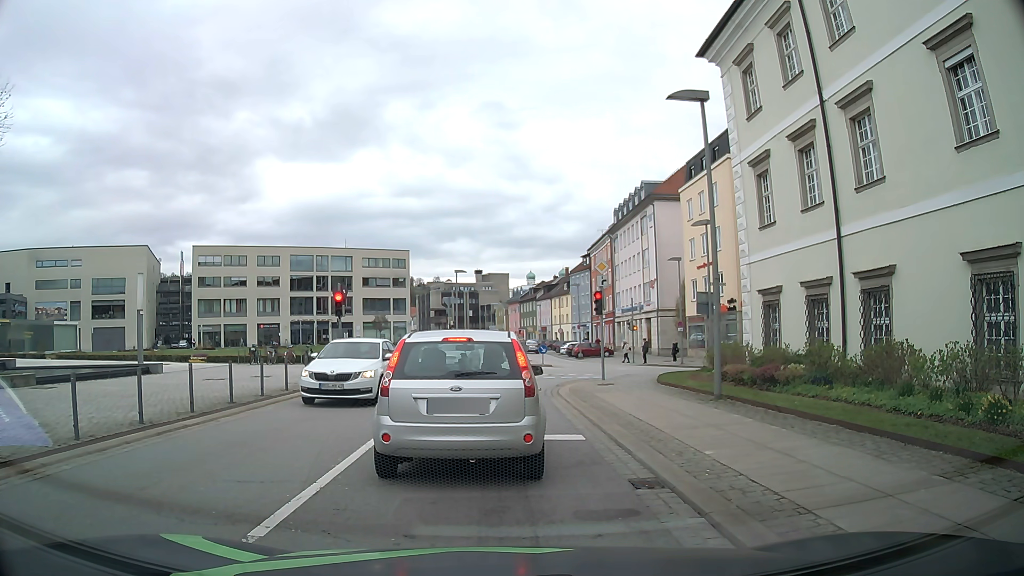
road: tertiary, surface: asphalt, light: Day
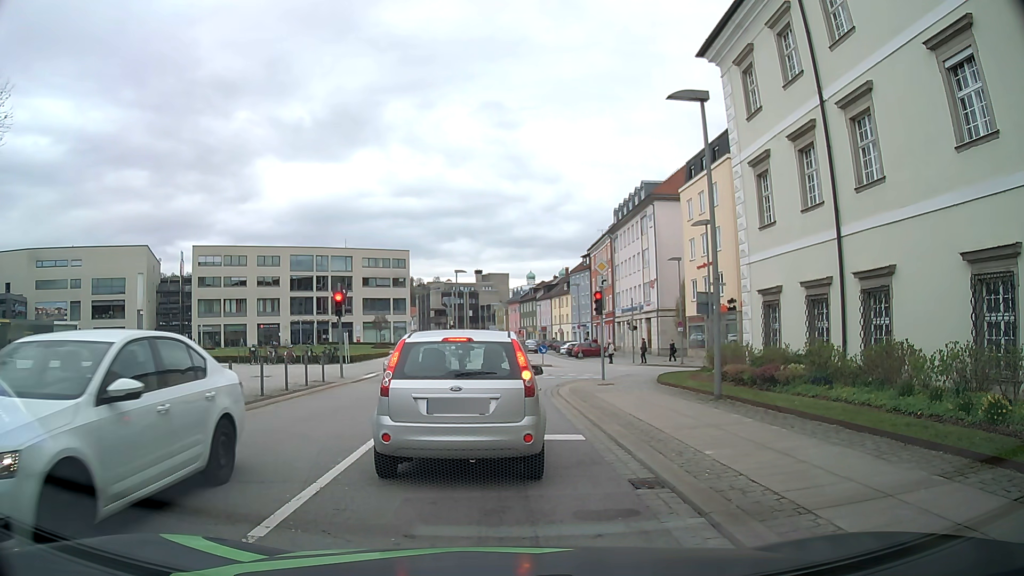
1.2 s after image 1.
(0.0, 0.0) m; 0°
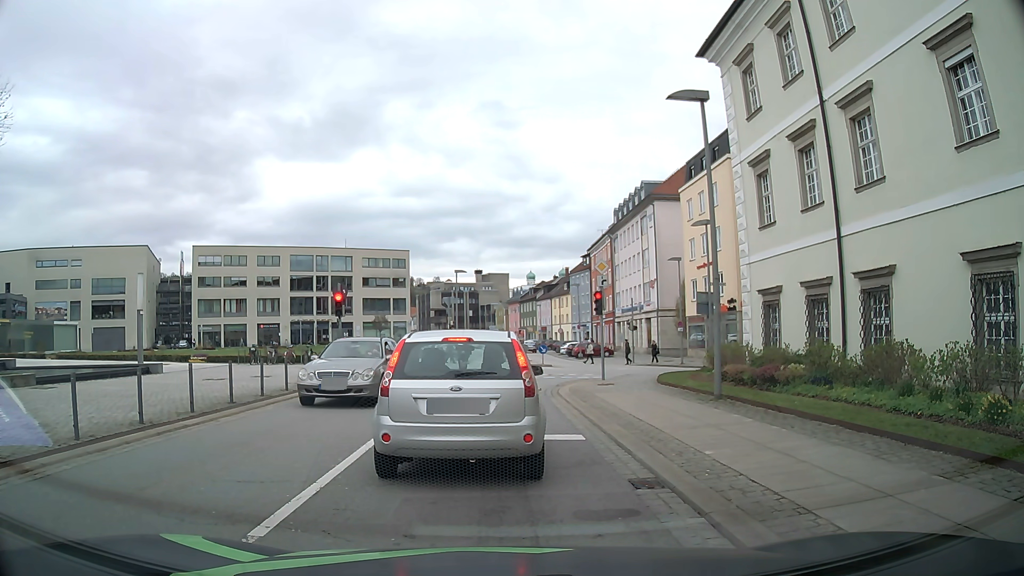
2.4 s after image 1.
(0.0, 0.0) m; 0°
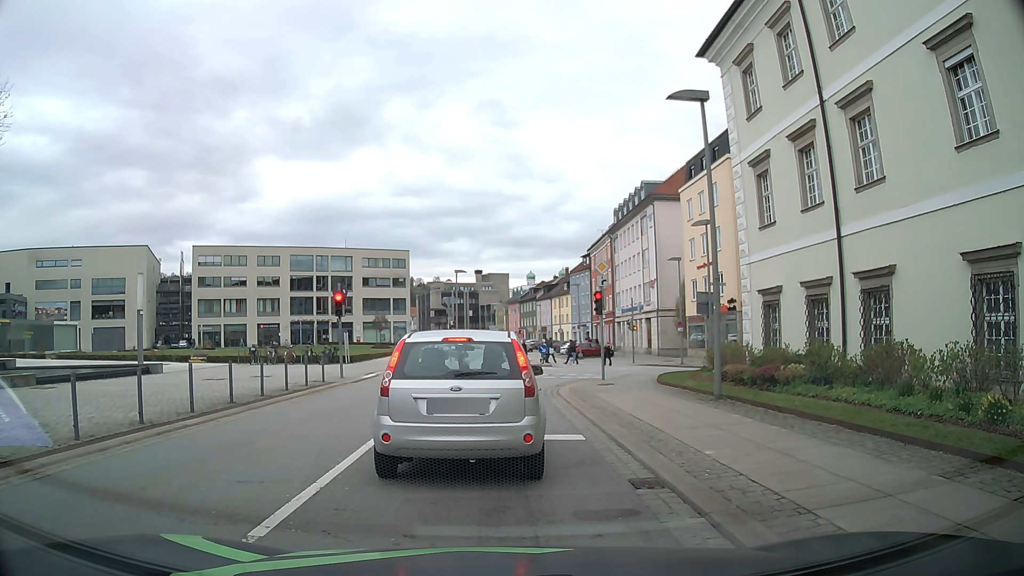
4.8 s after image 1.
(0.0, 0.0) m; 0°
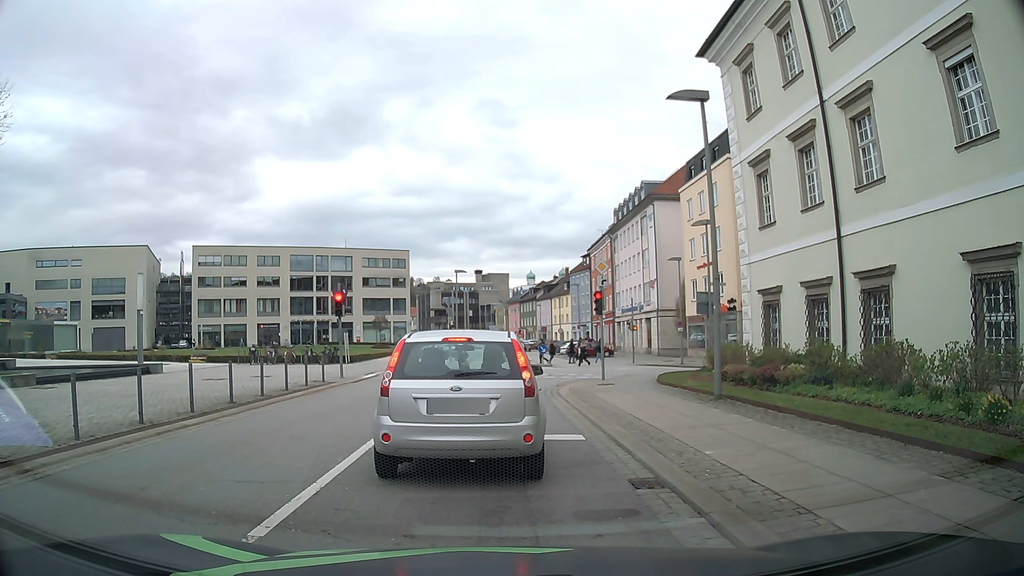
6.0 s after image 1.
(0.0, 0.0) m; 0°
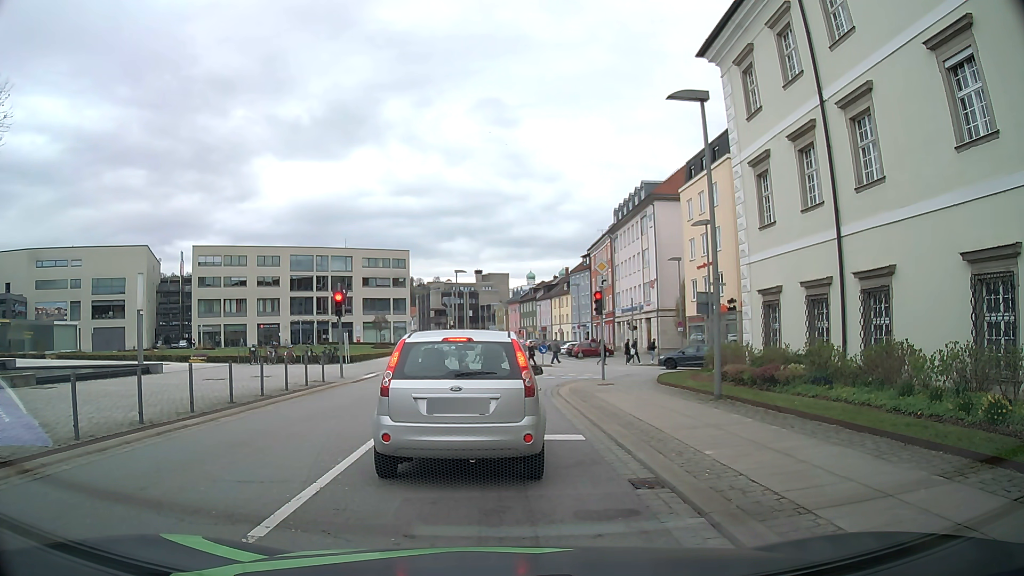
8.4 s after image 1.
(0.0, 0.0) m; 0°
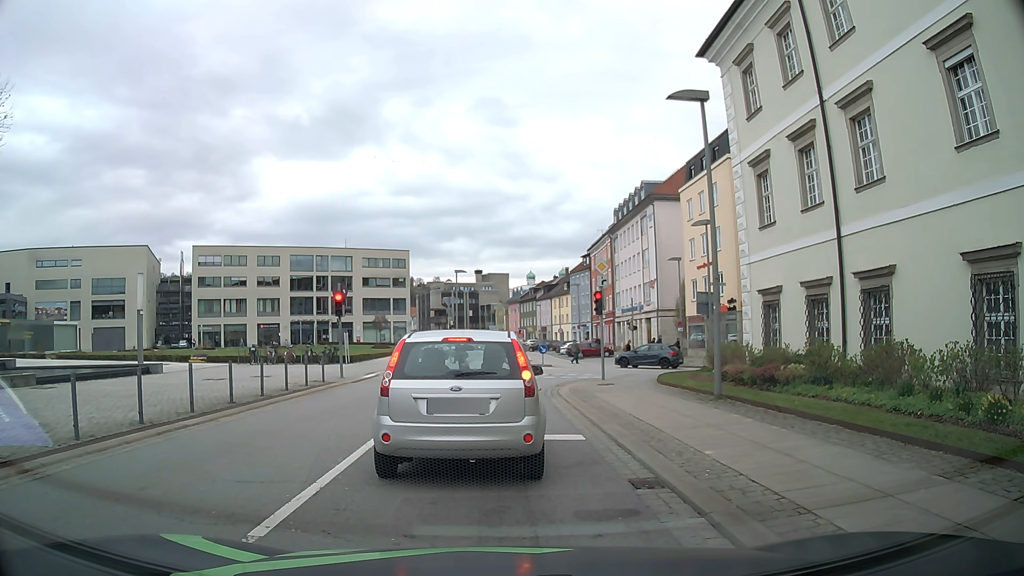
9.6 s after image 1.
(0.0, 0.0) m; 0°
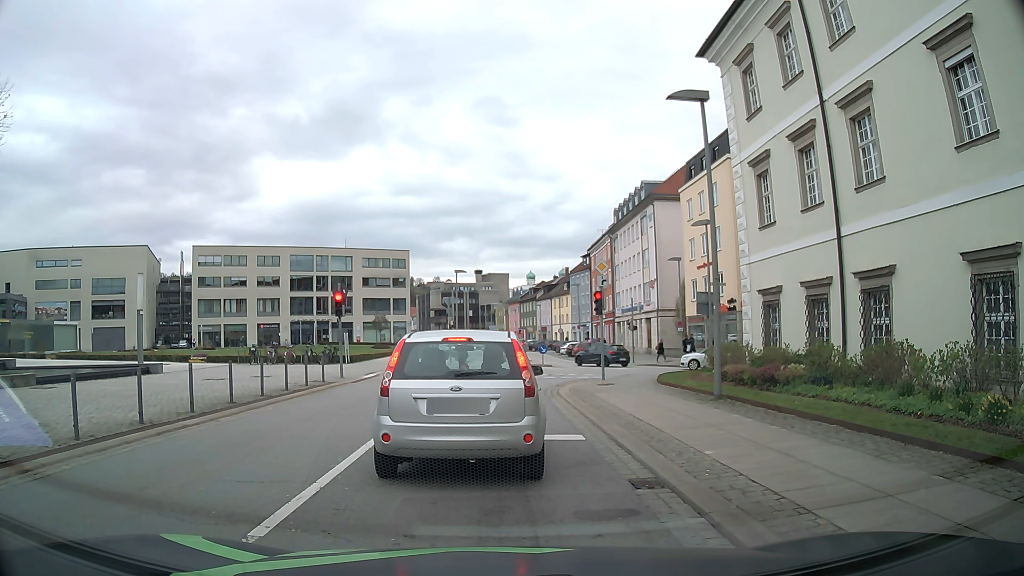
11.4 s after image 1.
(0.0, 0.0) m; 0°
